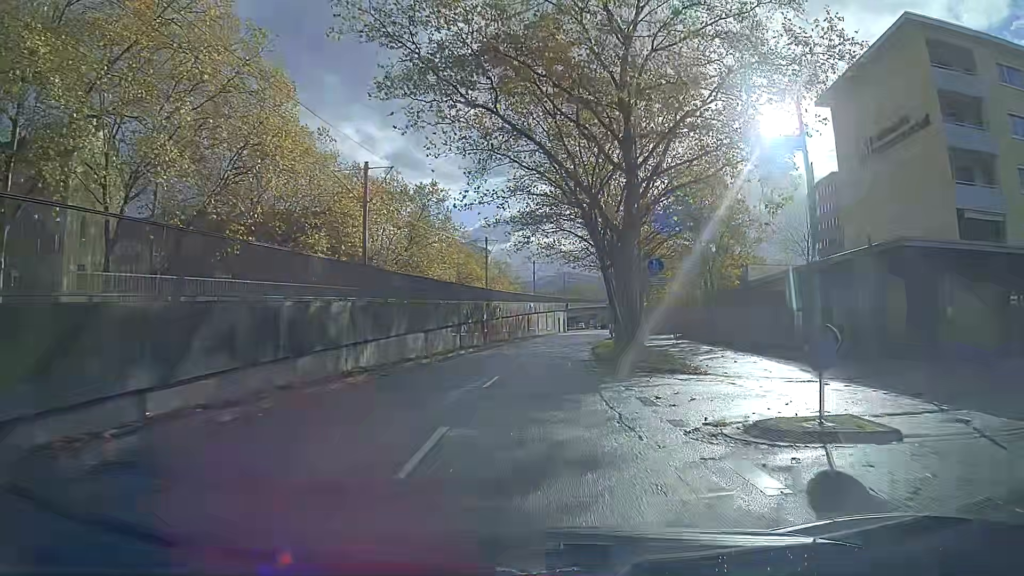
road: tertiary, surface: asphalt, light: Day
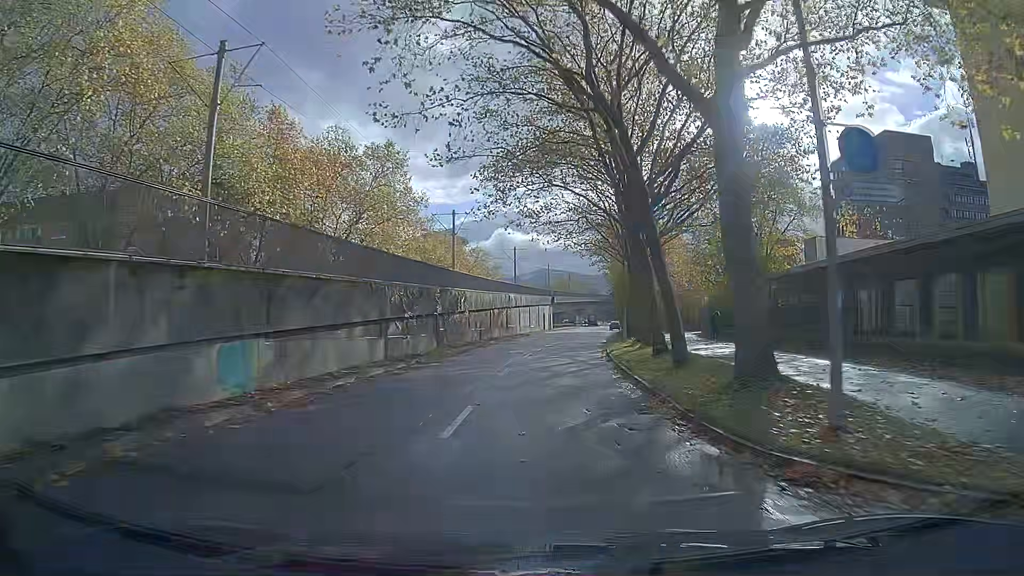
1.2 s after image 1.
(+0.3, +15.5) m; +2°
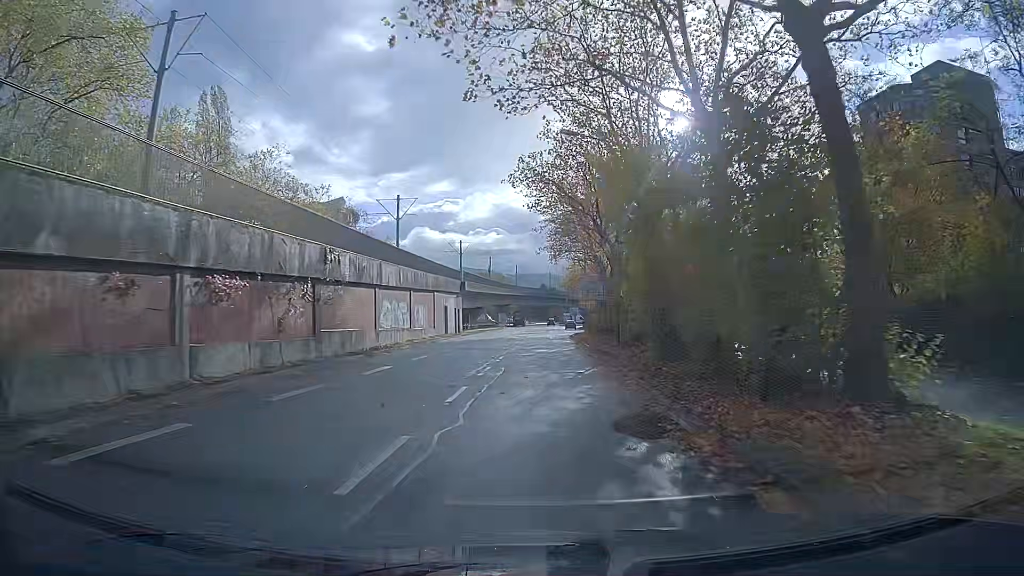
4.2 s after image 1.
(+2.0, +38.5) m; +6°
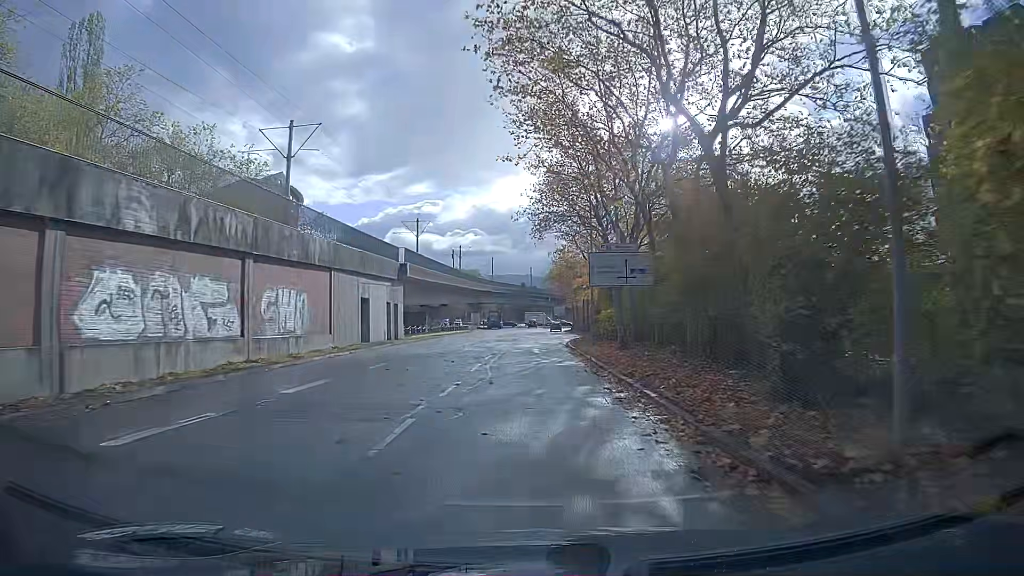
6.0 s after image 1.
(+0.5, +22.5) m; +2°
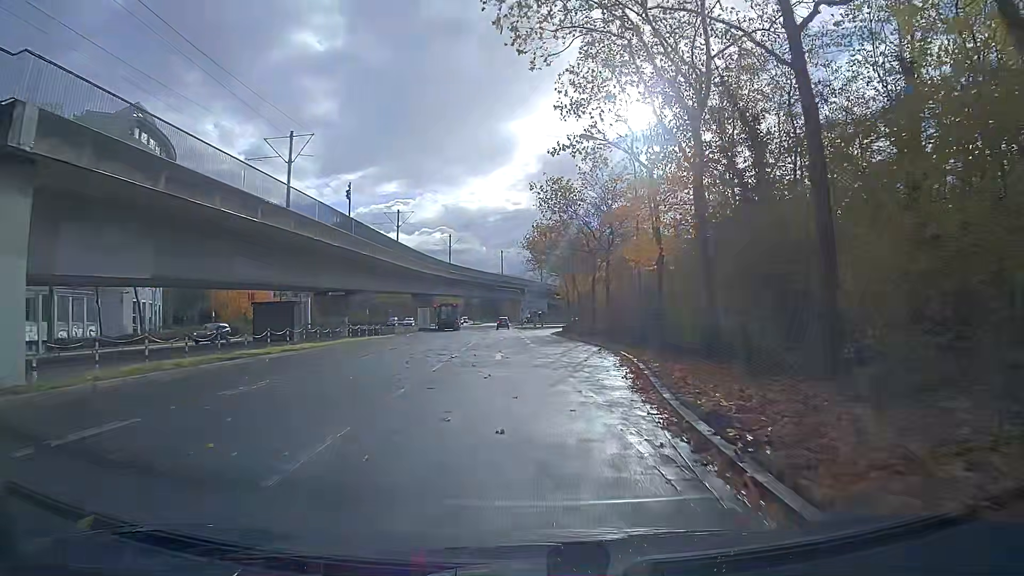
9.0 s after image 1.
(+0.4, +36.6) m; +3°
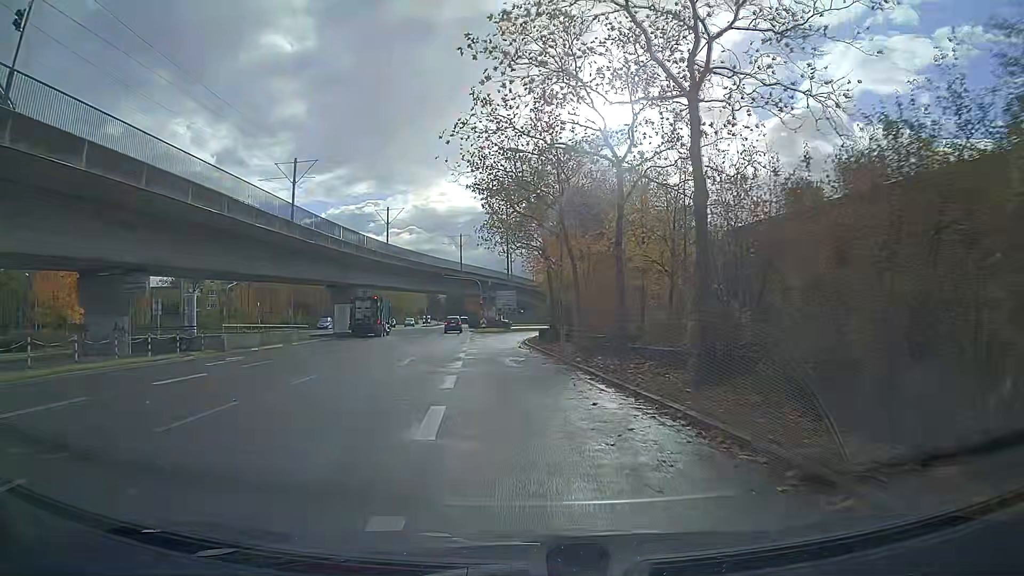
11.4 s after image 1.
(+0.7, +27.2) m; +1°
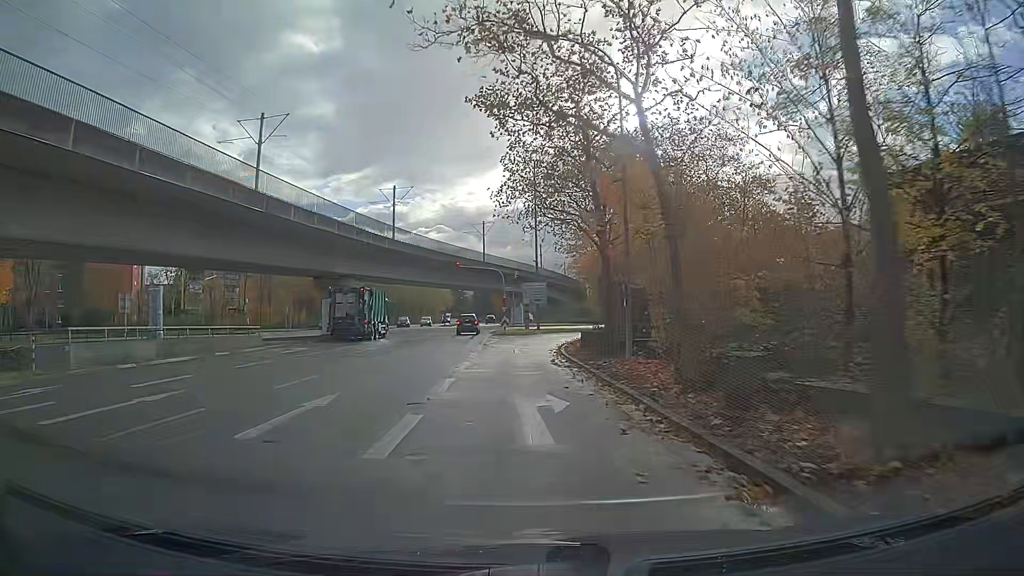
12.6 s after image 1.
(-0.3, +12.9) m; -3°
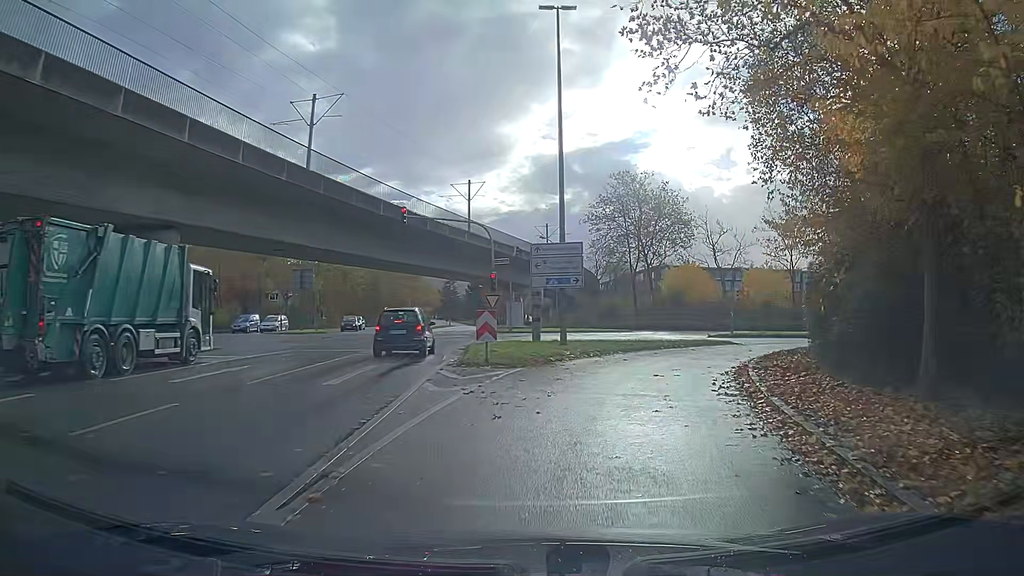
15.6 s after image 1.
(-0.3, +29.5) m; +3°
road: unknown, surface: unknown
